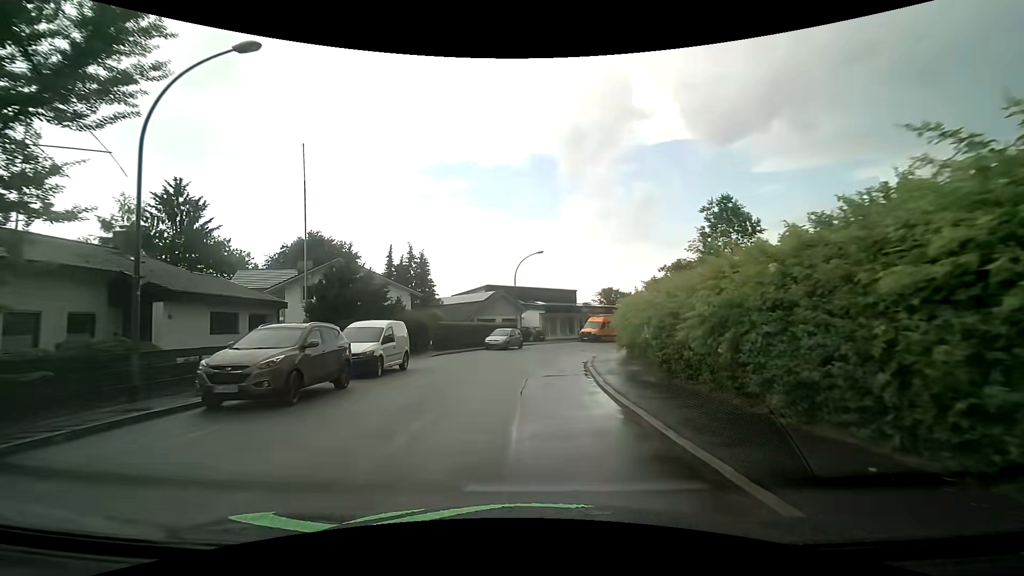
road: residential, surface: asphalt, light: Day
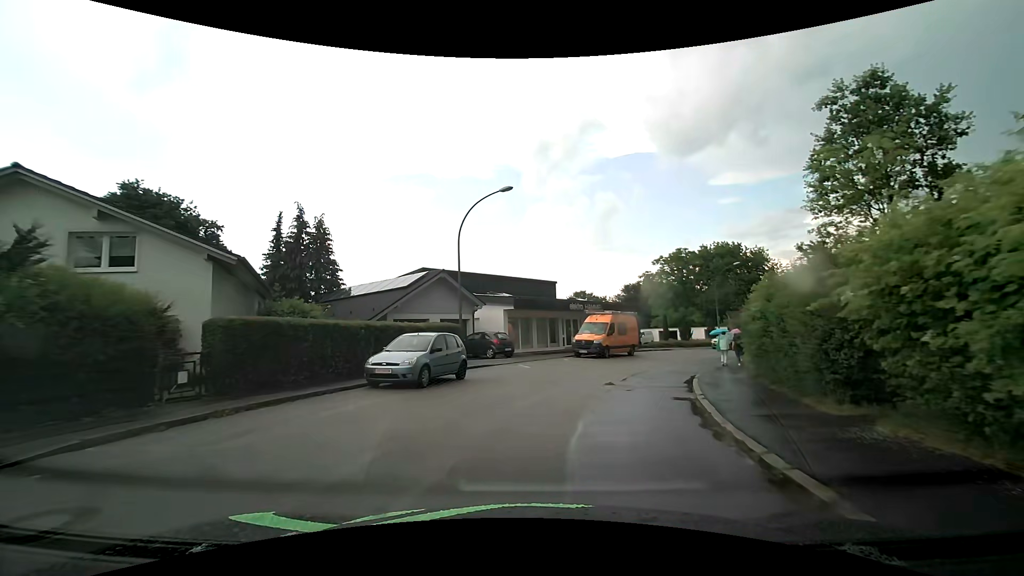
(+0.1, +20.8) m; +4°
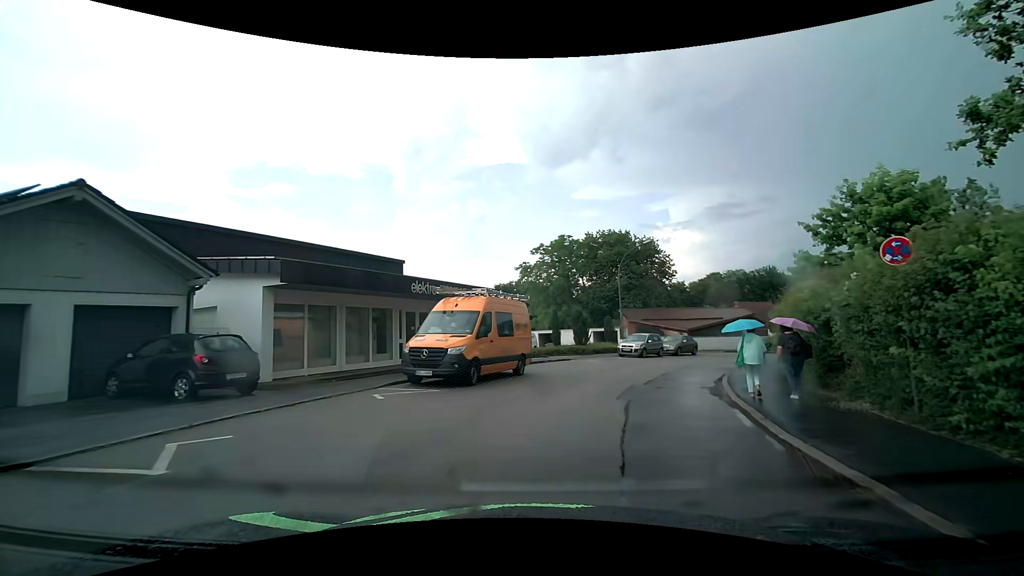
(+1.7, +15.4) m; +14°
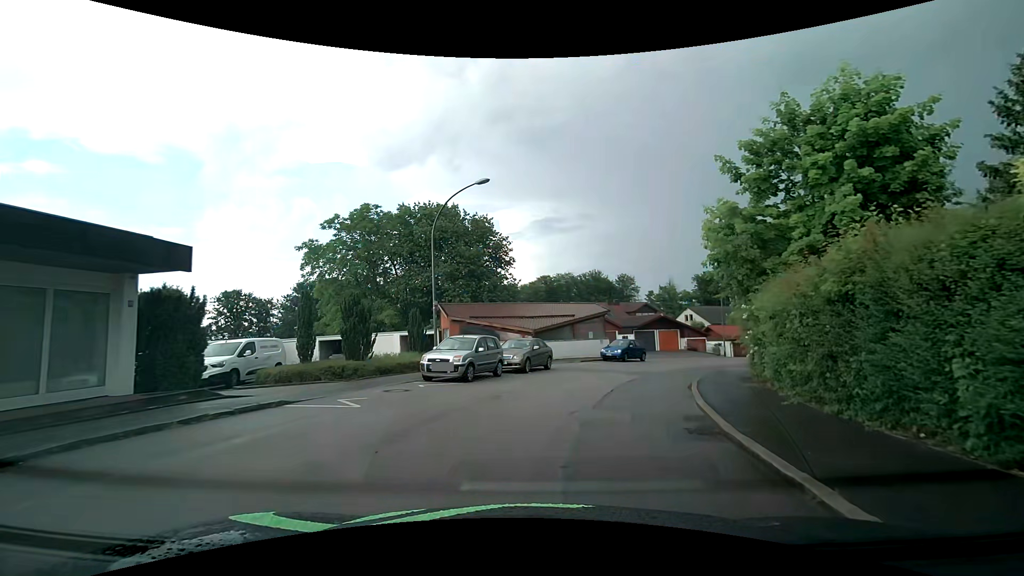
(+3.0, +15.6) m; +20°
(+1, +10) (+3, +20) (+8, +29) (+13, +37) (+21, +43) (+29, +49) (+38, +53) (+48, +57) (+57, +60) (+66, +64) m
